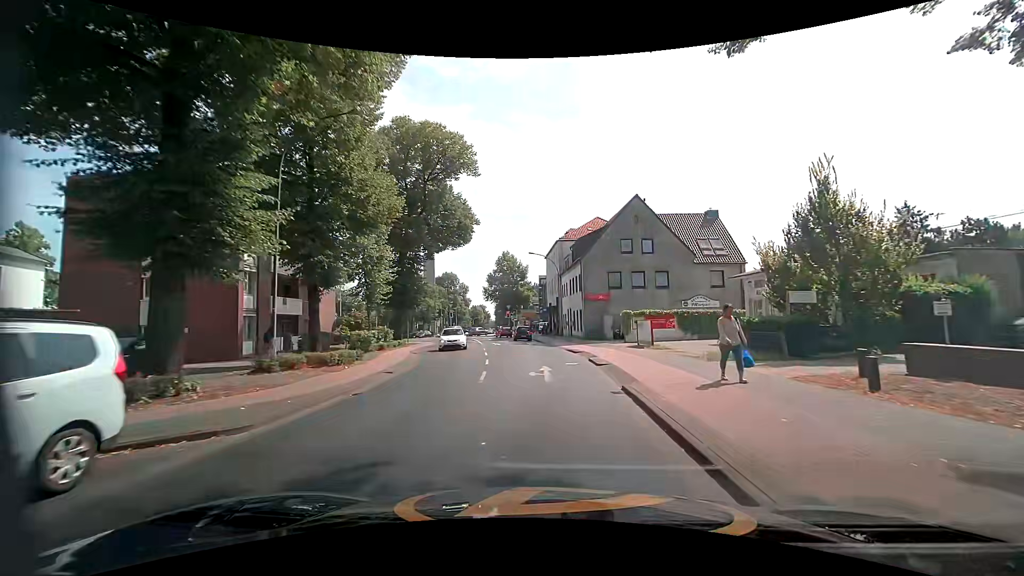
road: secondary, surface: asphalt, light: Day
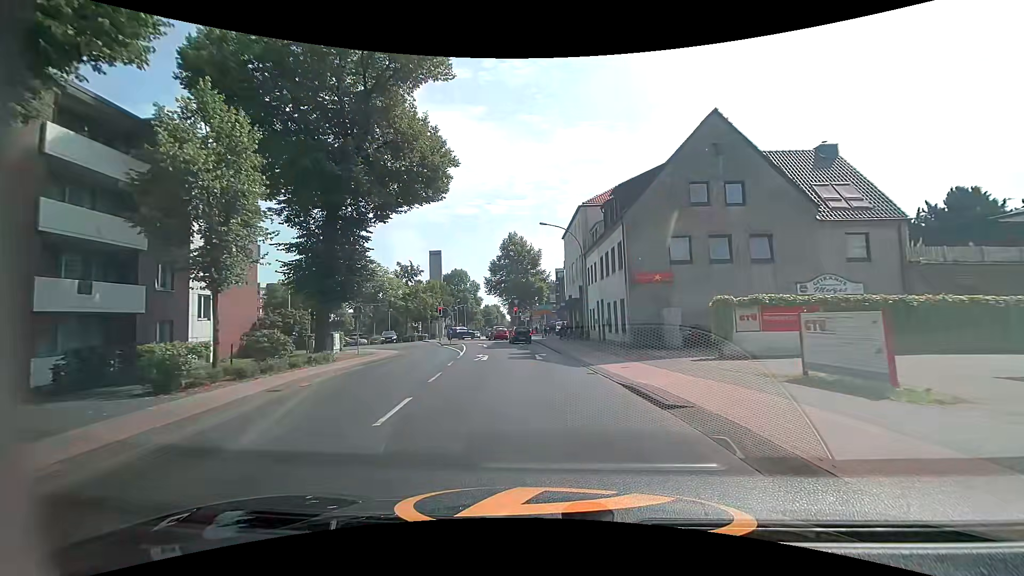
(0.0, +16.6) m; -2°
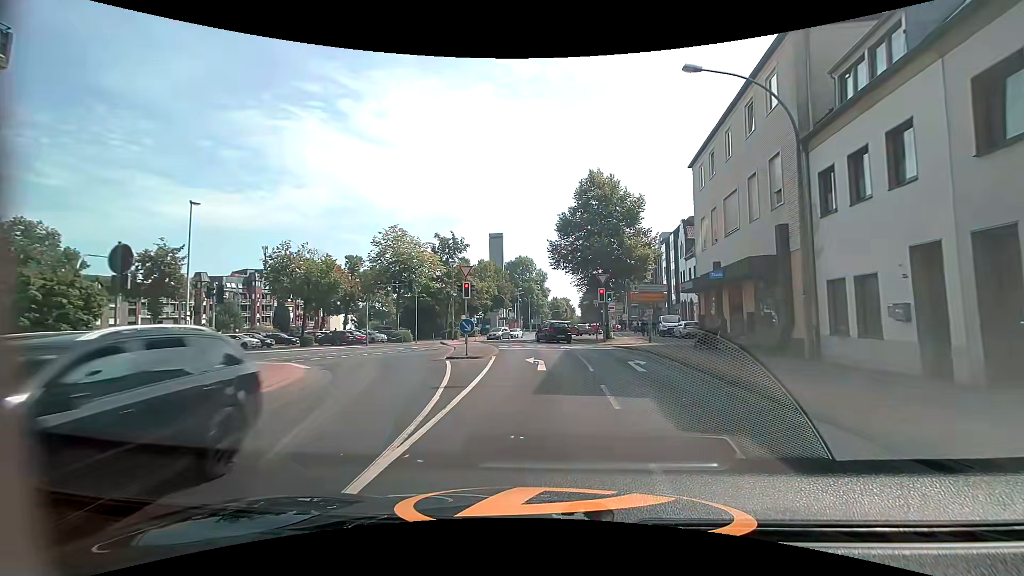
(-2.3, +23.6) m; -8°
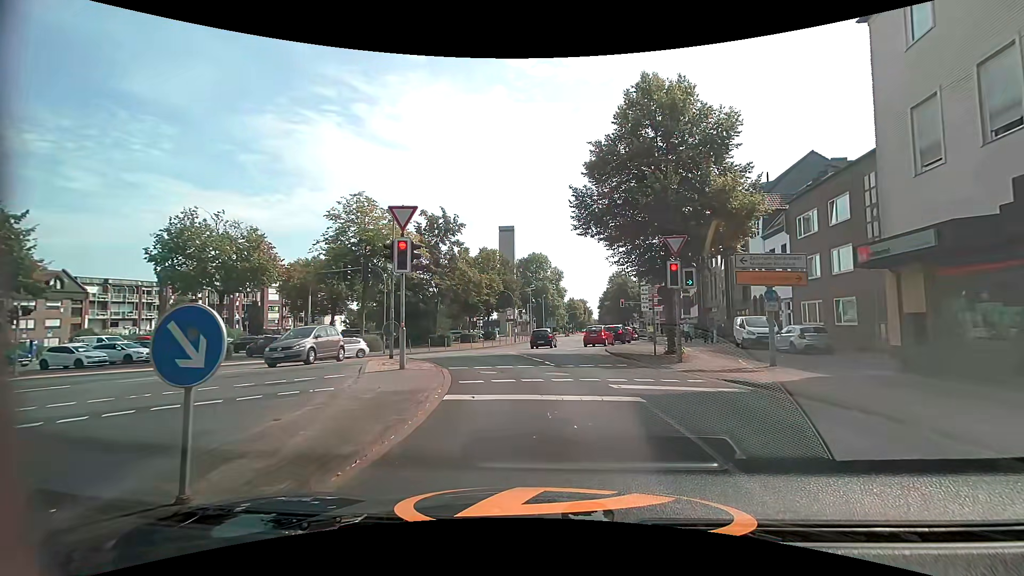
(-0.2, +15.2) m; -1°
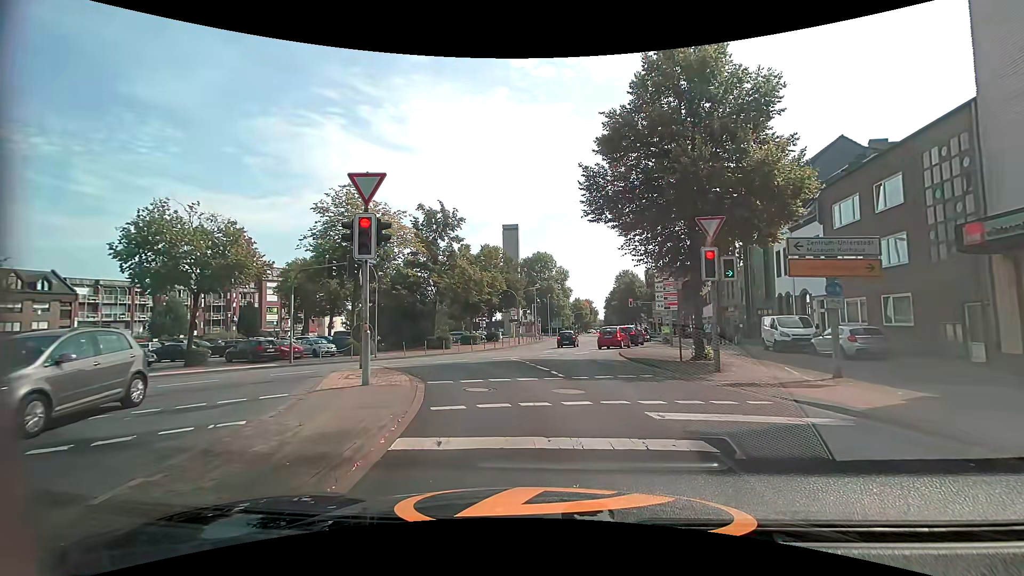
(0.0, +3.1) m; -1°
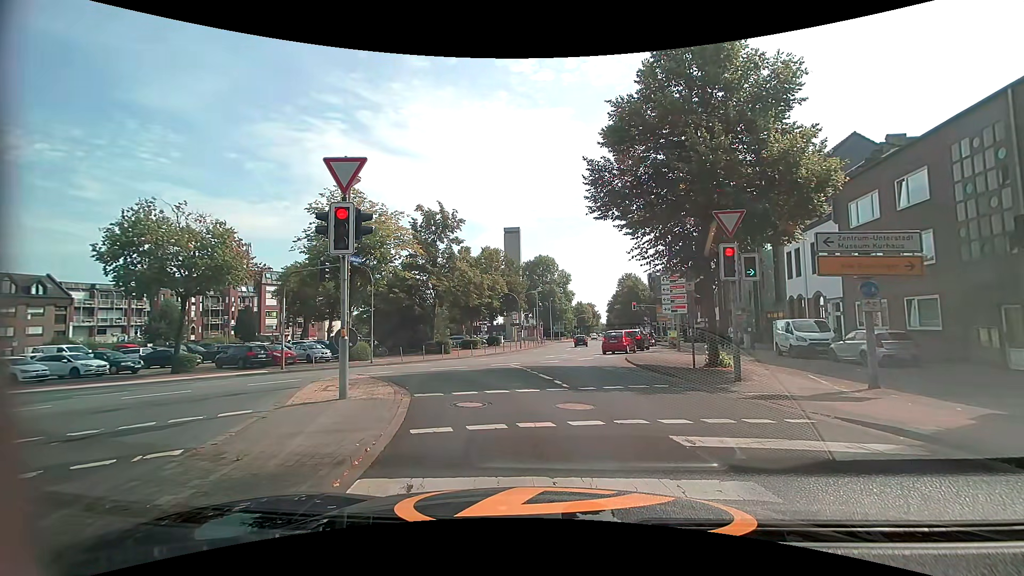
(0.0, +1.3) m; +2°
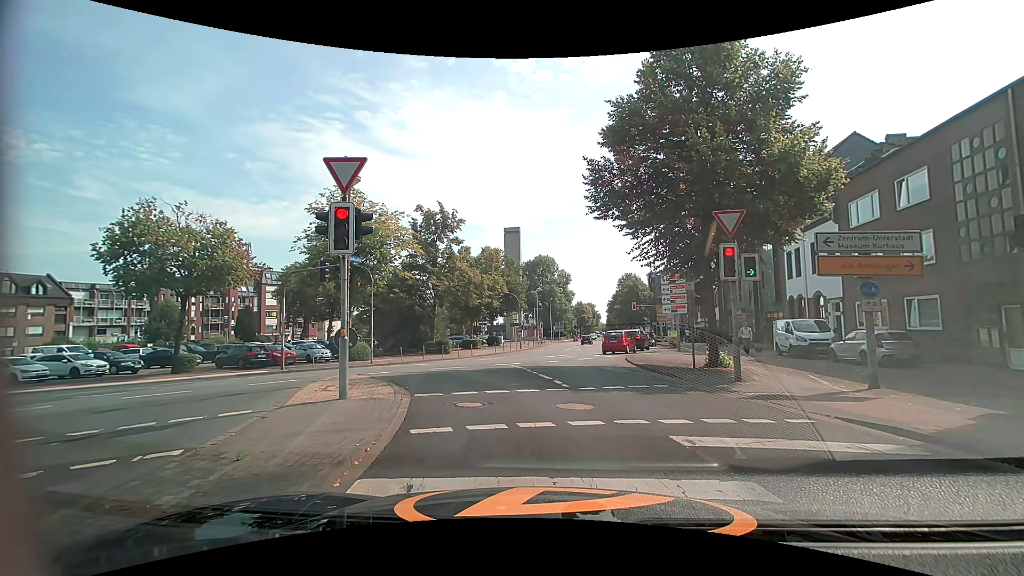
(0.0, 0.0) m; 0°
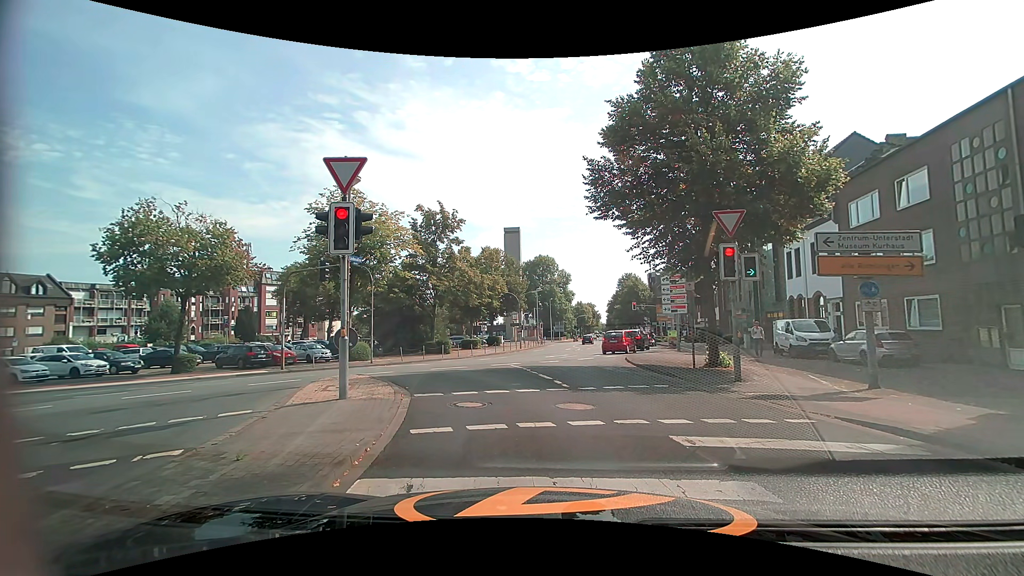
(0.0, 0.0) m; 0°
